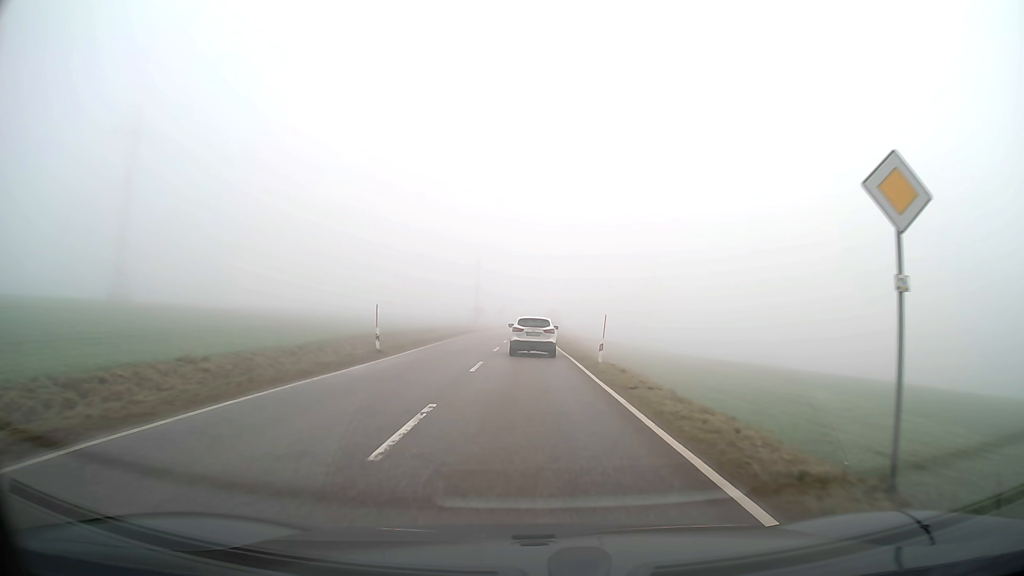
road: tertiary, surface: asphalt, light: Day
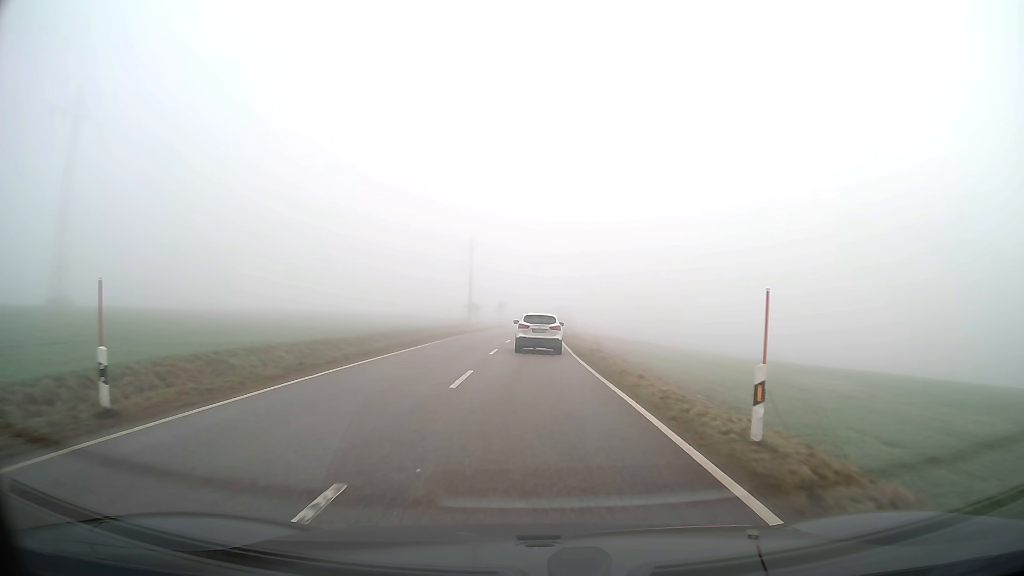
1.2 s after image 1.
(-0.1, +16.8) m; 0°
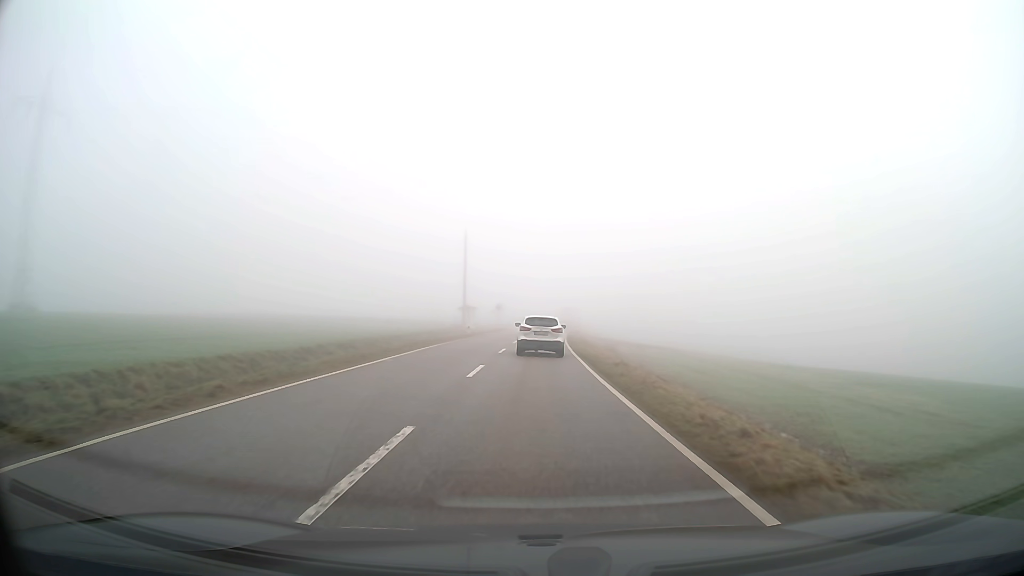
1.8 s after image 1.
(0.0, +8.5) m; 0°
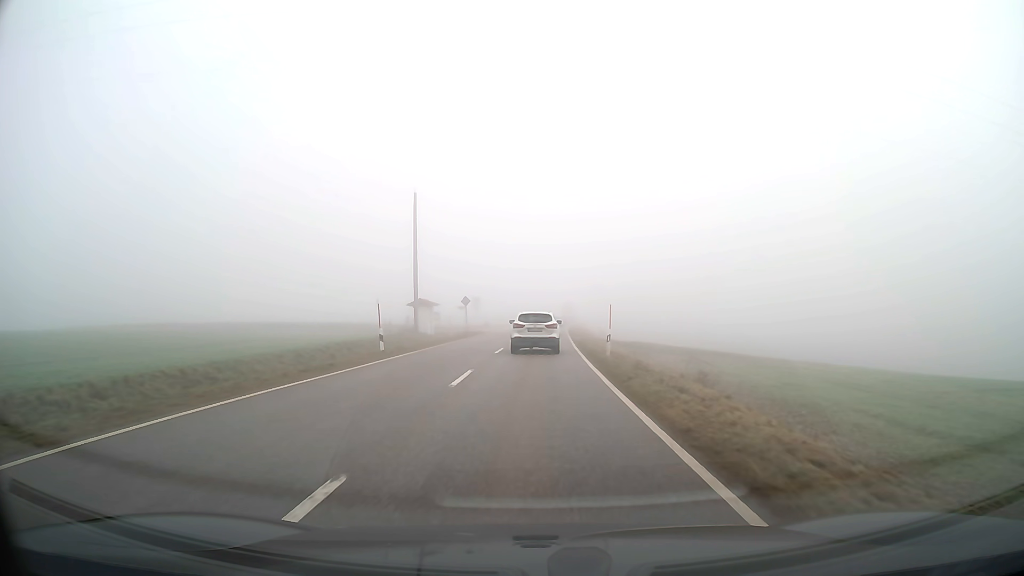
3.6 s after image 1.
(+0.2, +25.7) m; +1°
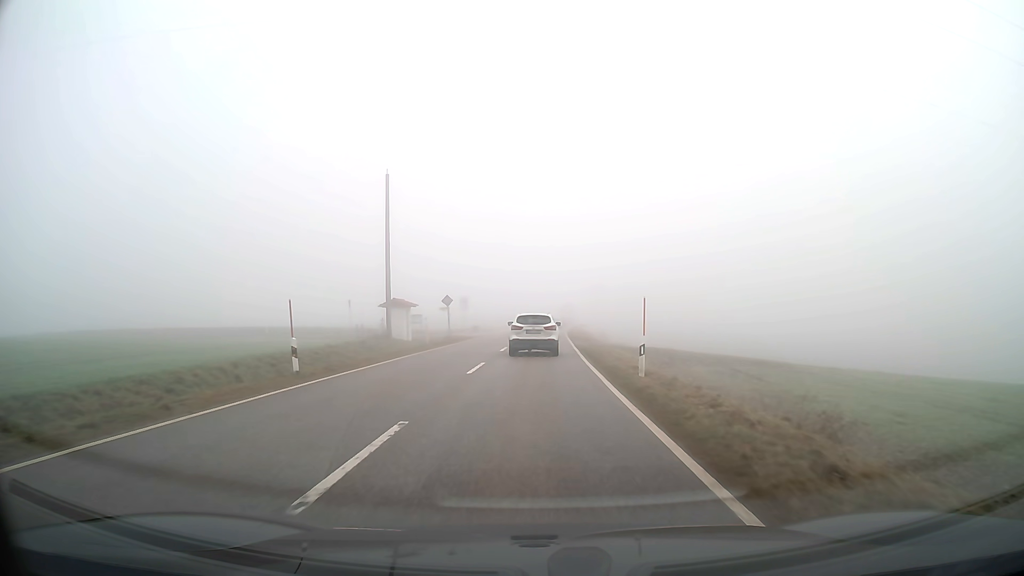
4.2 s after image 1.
(0.0, +8.5) m; 0°
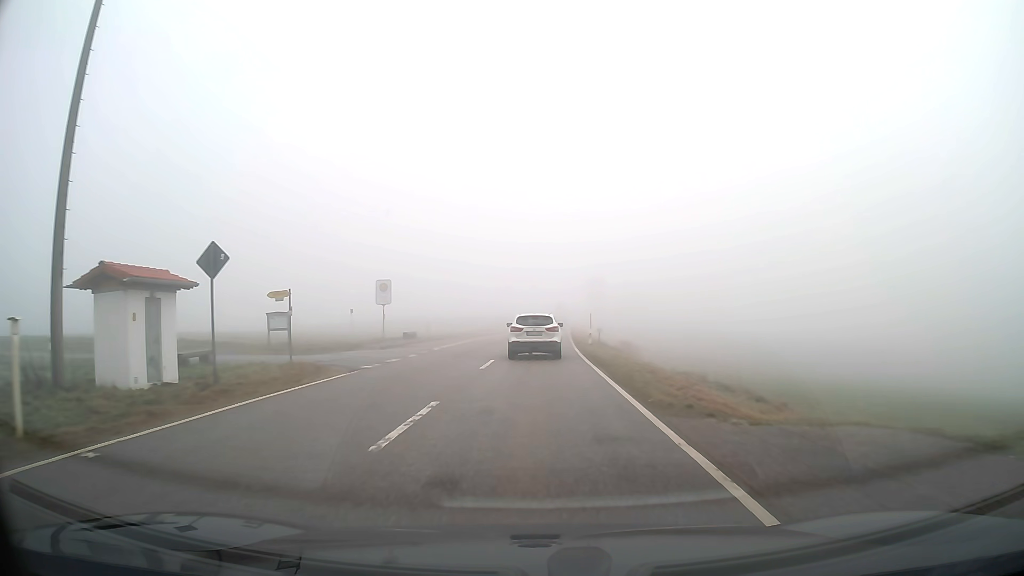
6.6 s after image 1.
(+0.4, +33.3) m; +1°
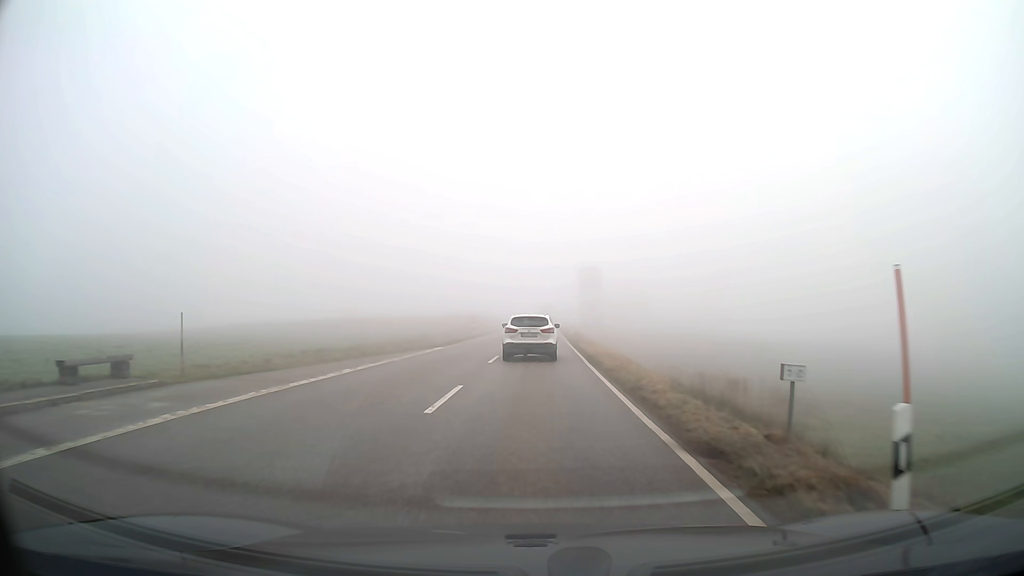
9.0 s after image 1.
(+0.5, +31.8) m; +2°
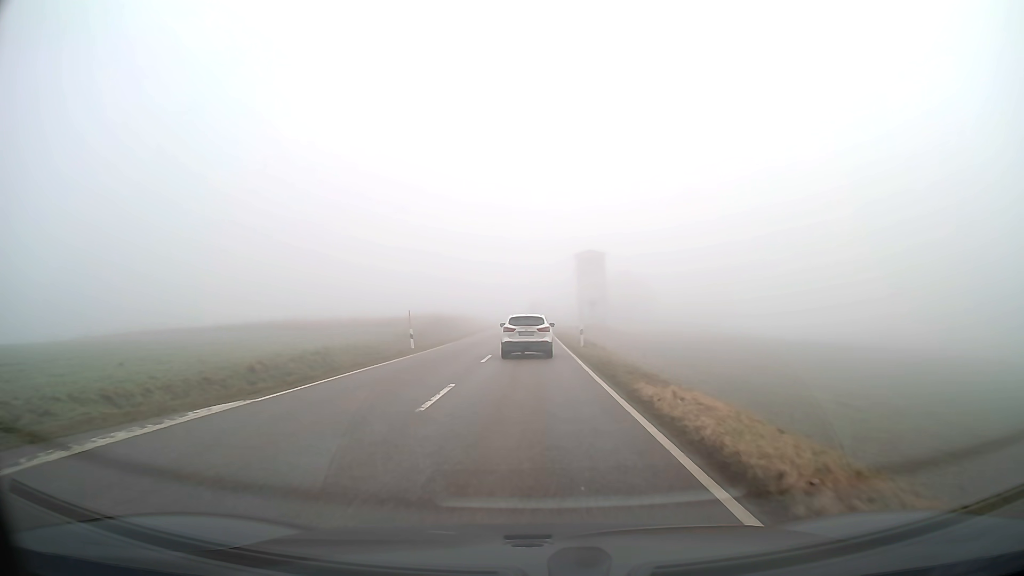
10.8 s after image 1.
(+0.2, +23.1) m; +1°
